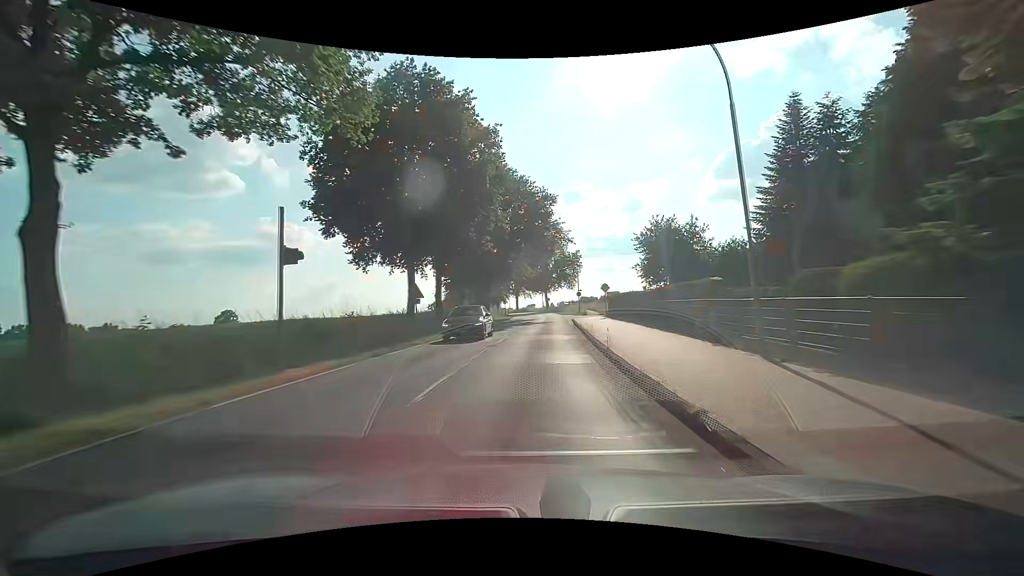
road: tertiary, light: Day
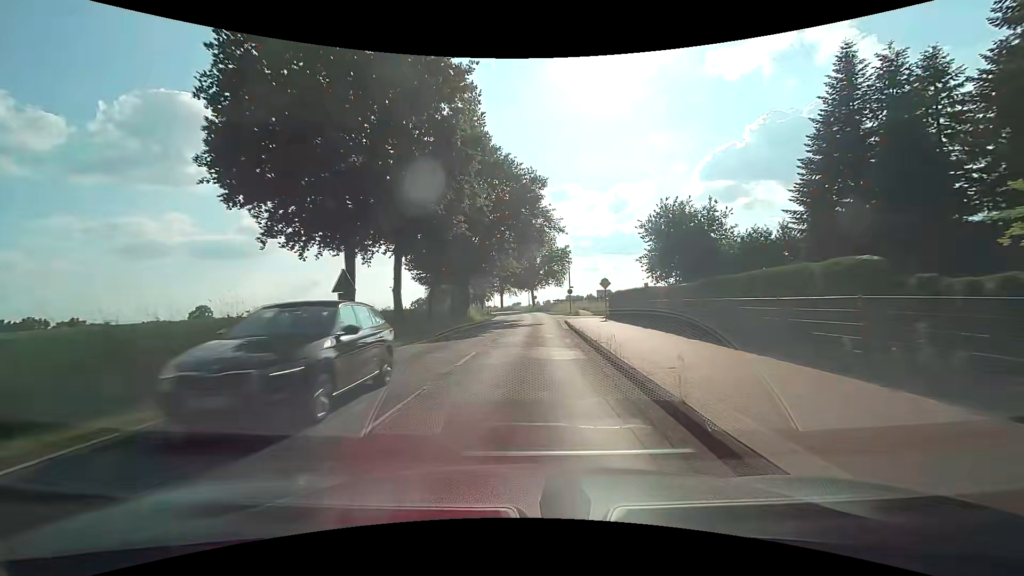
(+0.1, +7.6) m; +2°
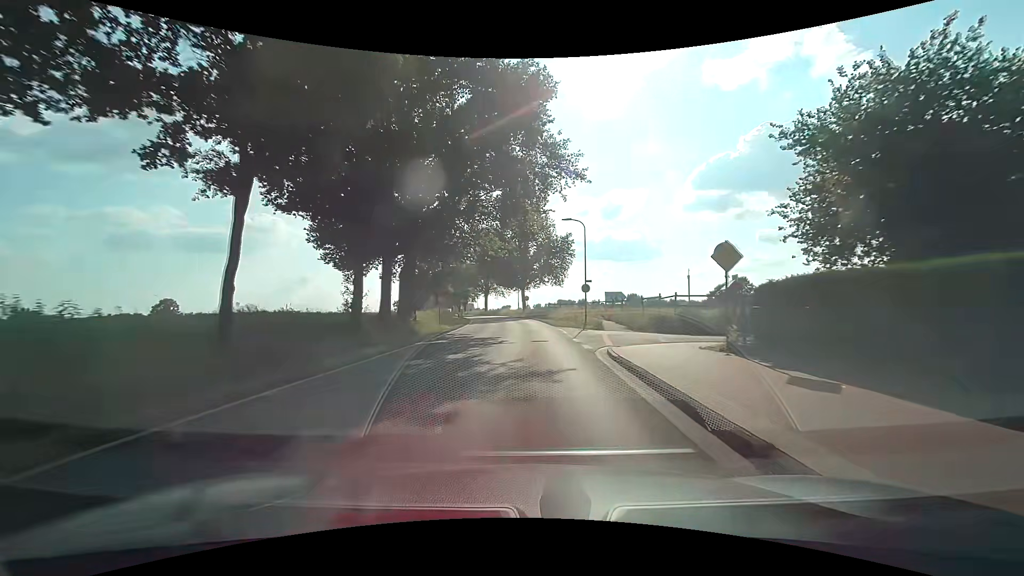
(+0.1, +22.9) m; +1°
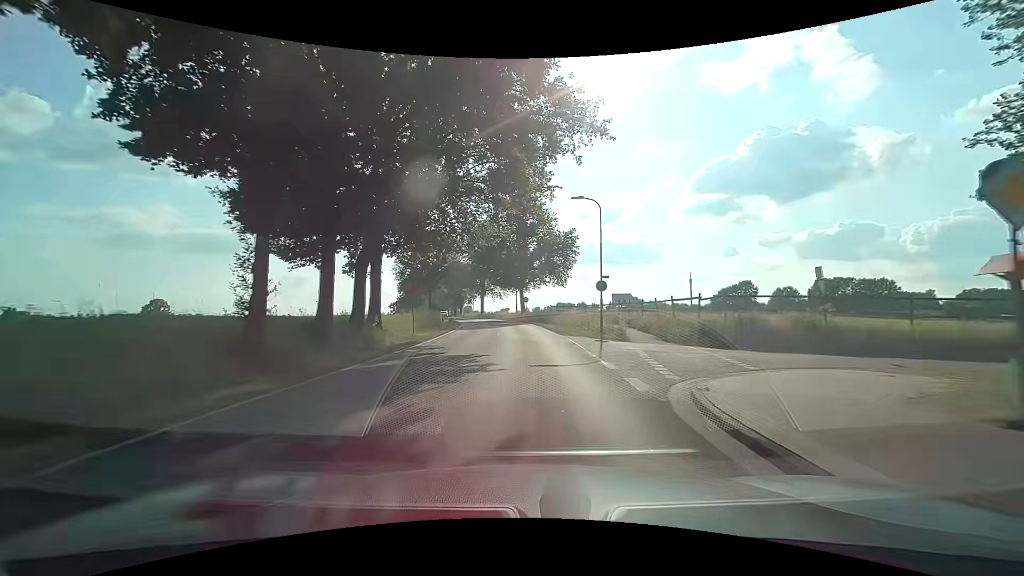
(0.0, +7.6) m; +1°
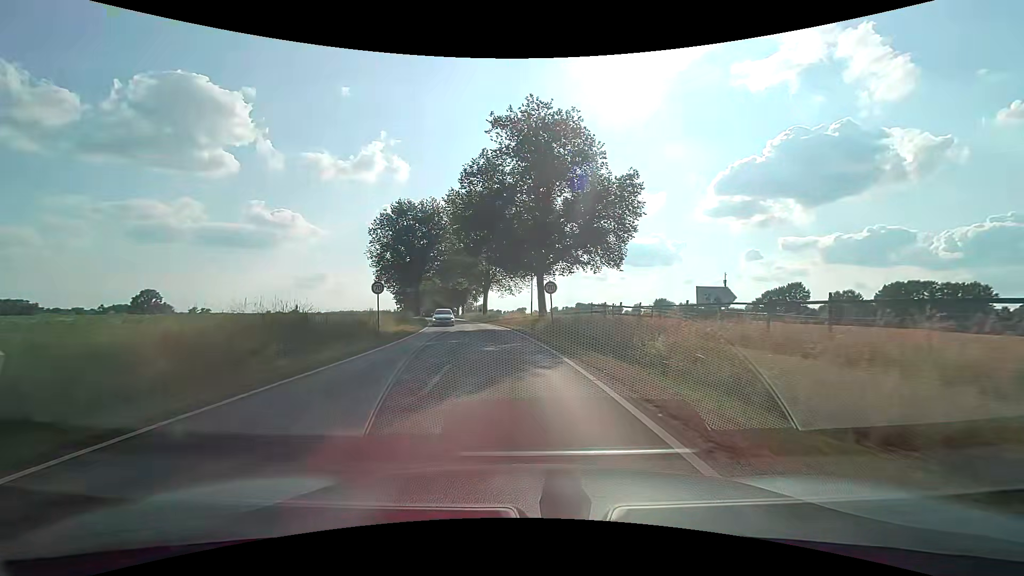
(-0.4, +30.6) m; -2°
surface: asphalt
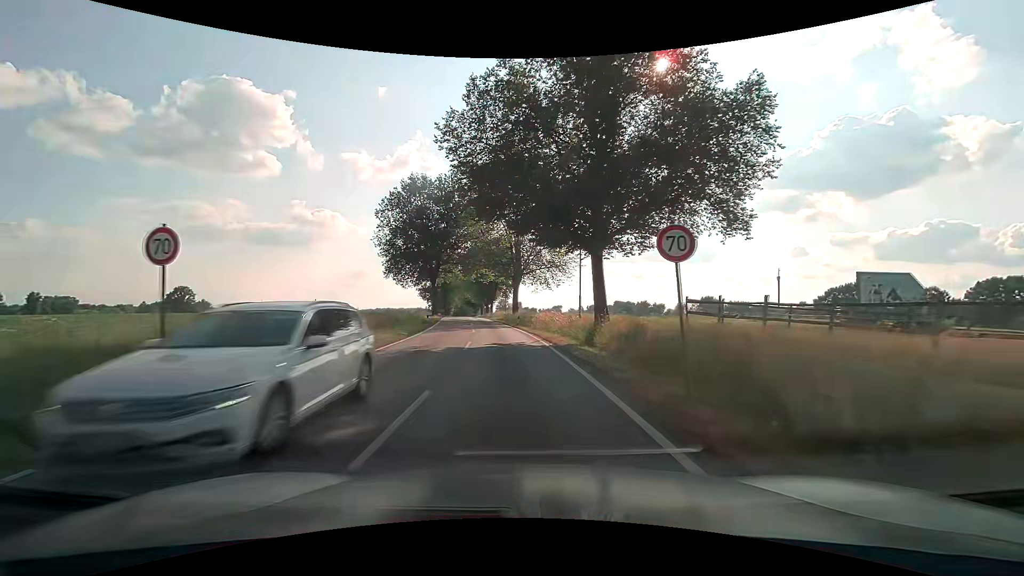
(-0.5, +15.9) m; -4°
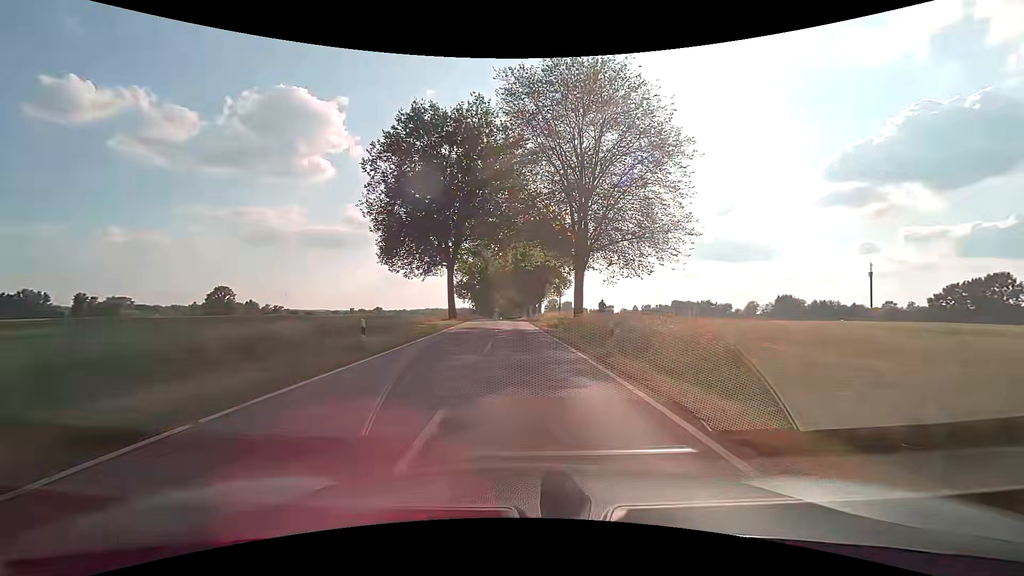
(-1.5, +26.1) m; -6°
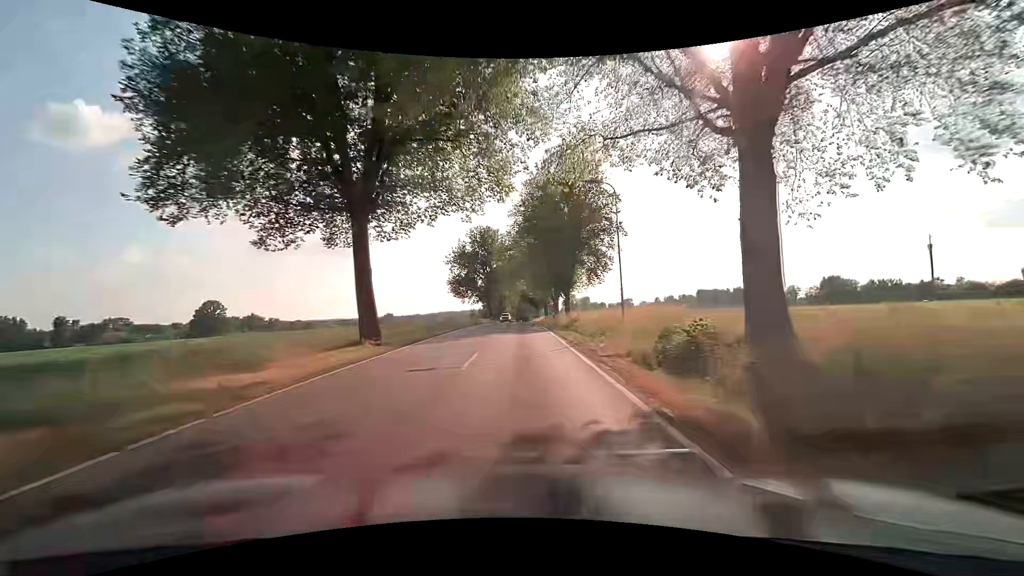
(-0.3, +29.1) m; -1°
(0, +10) (0, +20) (0, +30) (0, +40) (-1, +50) (-1, +60) (-1, +70) (-1, +80) (-1, +90) (-2, +100) m
